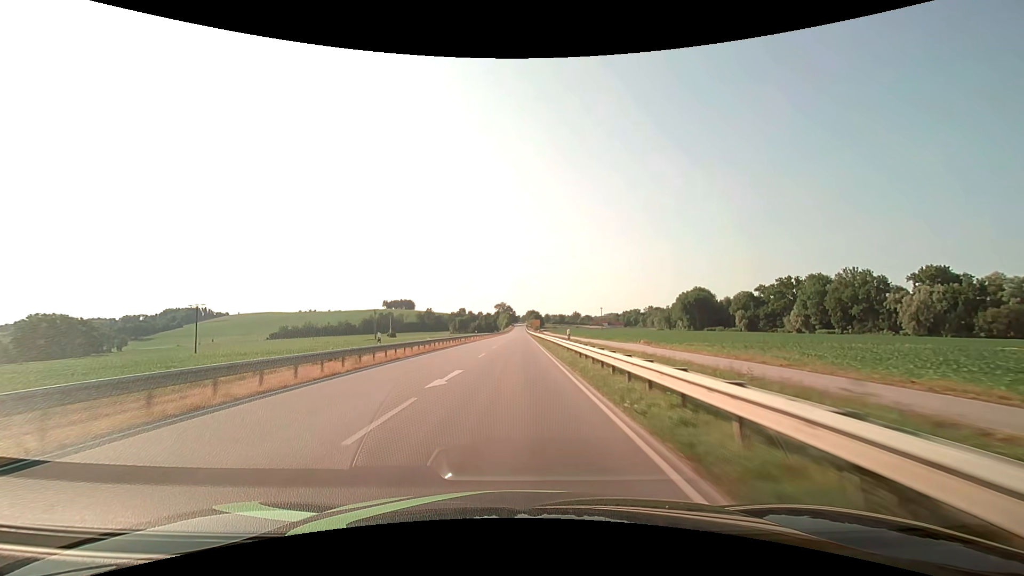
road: secondary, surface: asphalt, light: Day
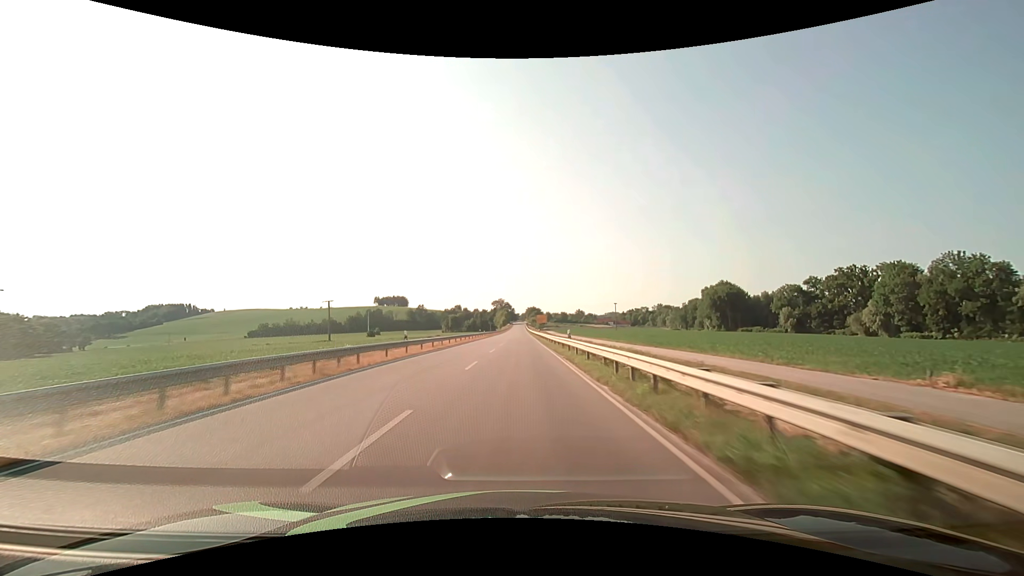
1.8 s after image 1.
(+0.1, +44.3) m; 0°
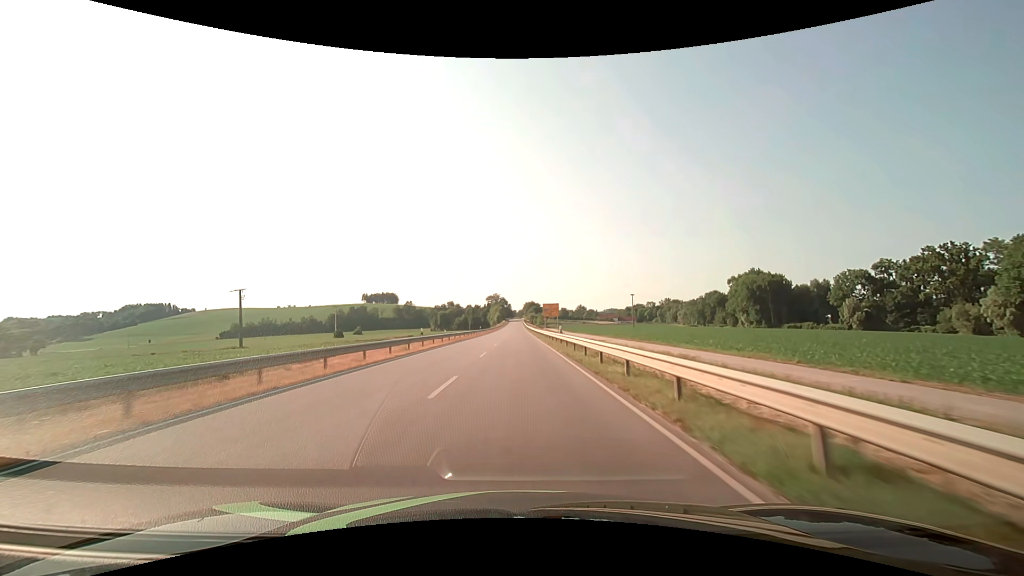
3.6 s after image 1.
(+0.2, +43.2) m; 0°
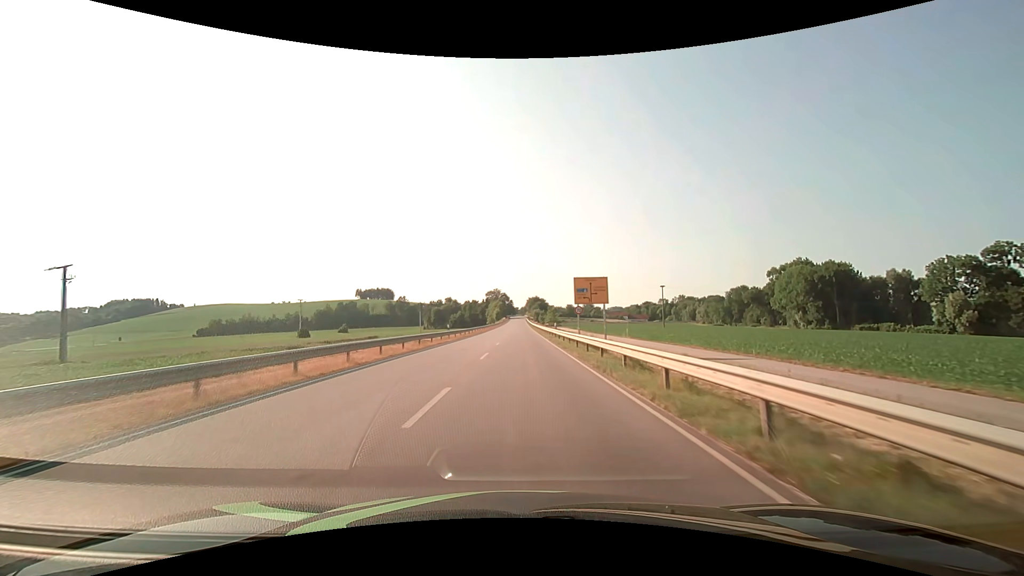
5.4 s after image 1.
(-0.2, +38.1) m; 0°
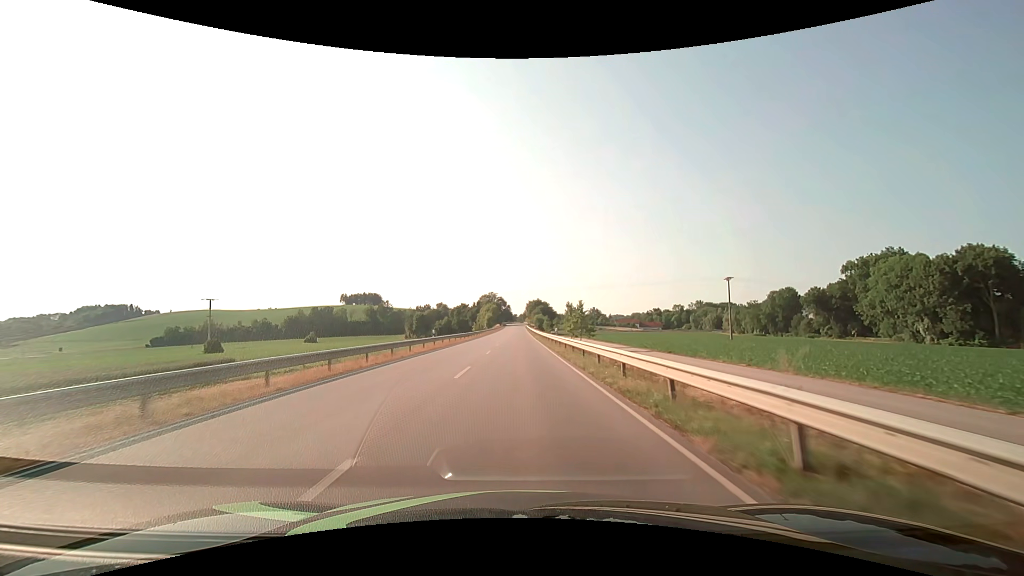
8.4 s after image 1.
(+0.5, +53.0) m; 0°
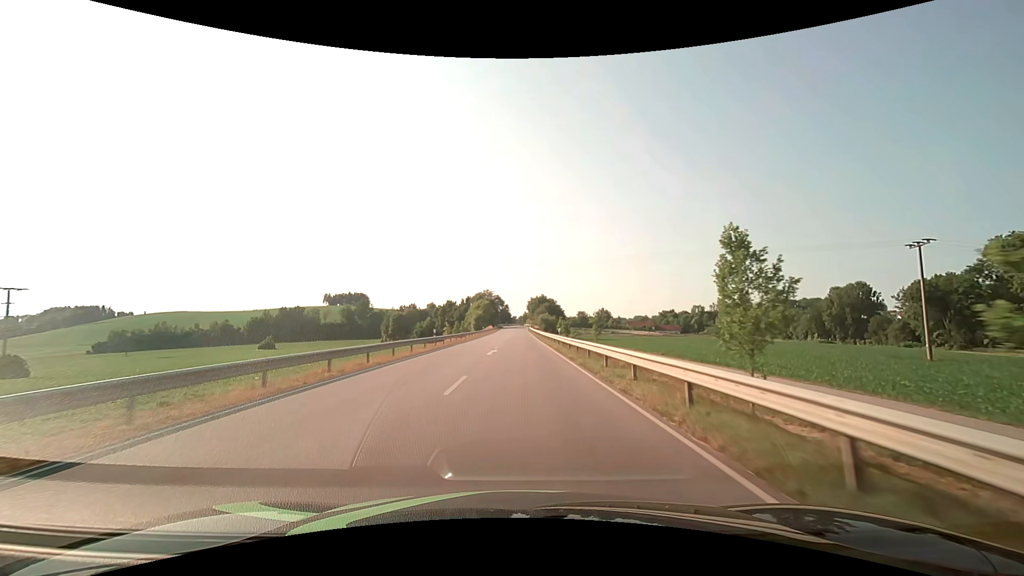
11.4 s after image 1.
(-0.1, +52.9) m; 0°
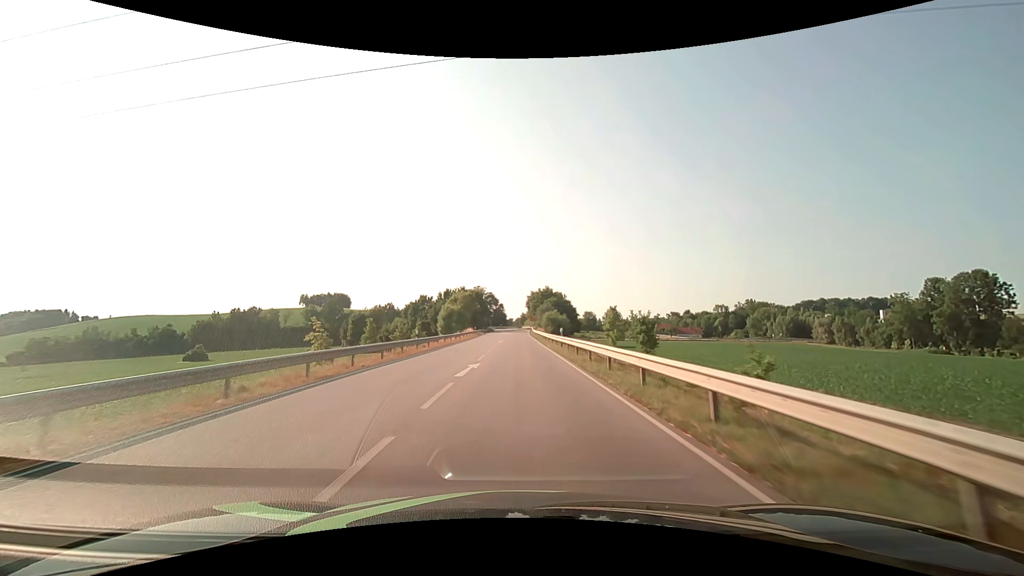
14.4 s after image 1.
(+0.1, +53.6) m; 0°
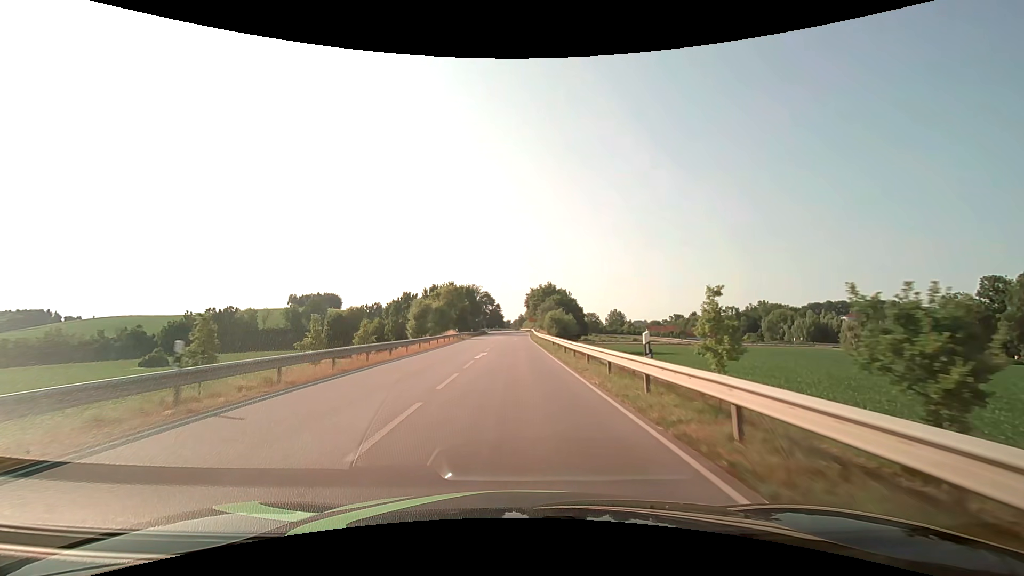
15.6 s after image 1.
(+0.1, +21.3) m; 0°
(0, +10) (0, +20) (0, +30) (0, +40) (0, +50) (0, +60) (0, +70) (0, +80) (0, +90) (0, +100) m
